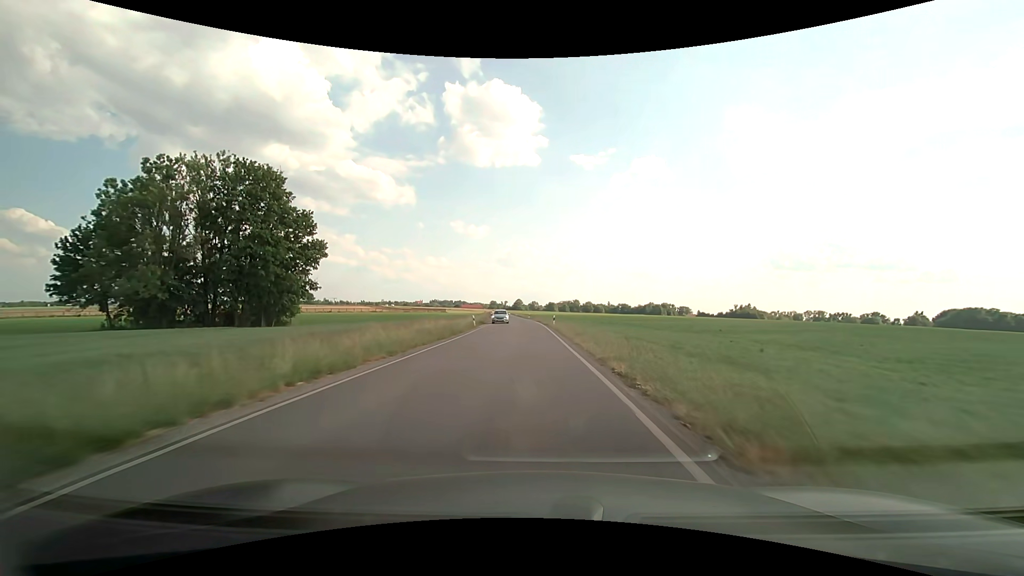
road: secondary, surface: asphalt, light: Day
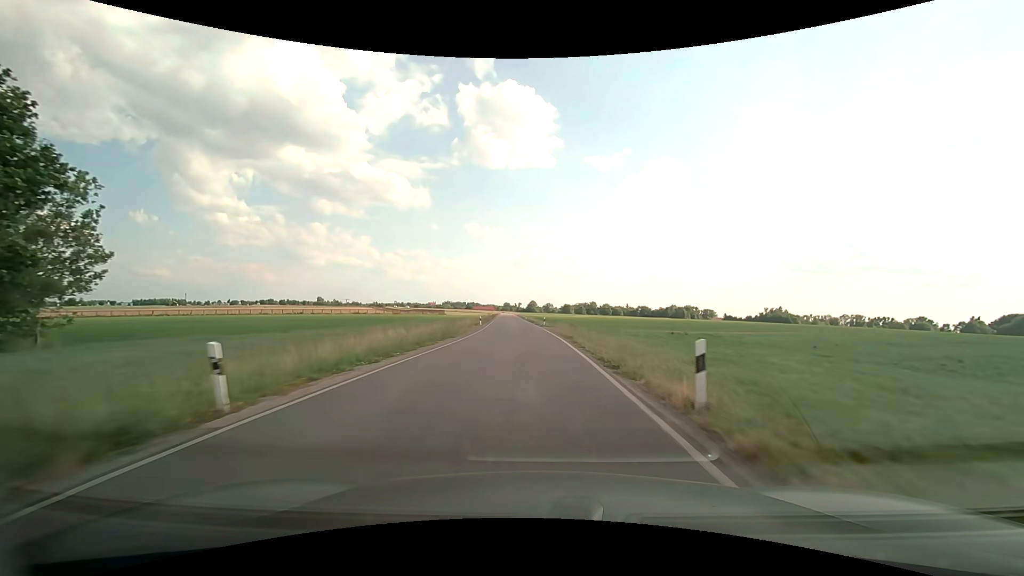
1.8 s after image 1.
(-0.6, +35.8) m; -2°
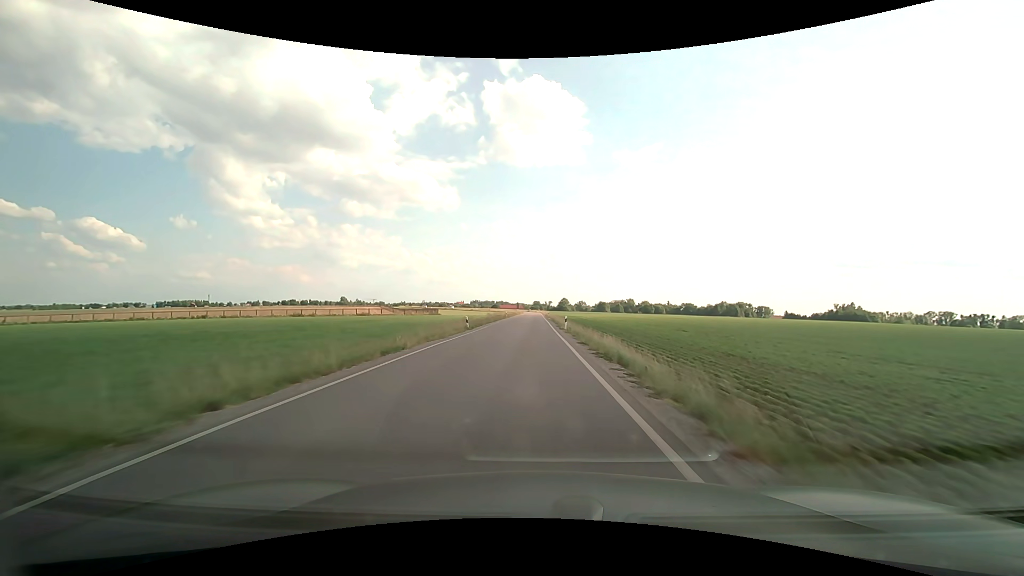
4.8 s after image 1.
(-1.6, +61.5) m; -3°
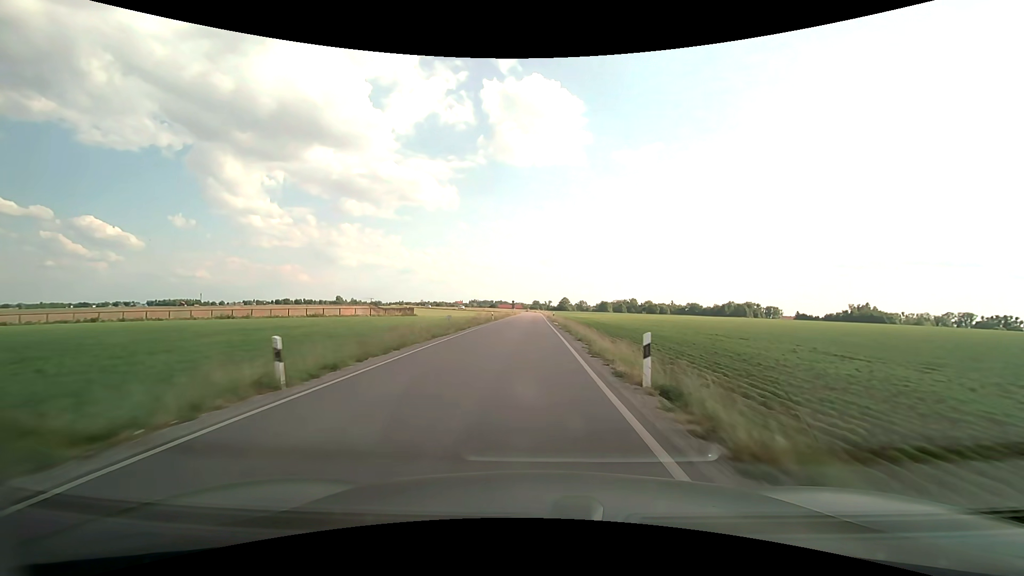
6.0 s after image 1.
(-0.1, +25.0) m; 0°
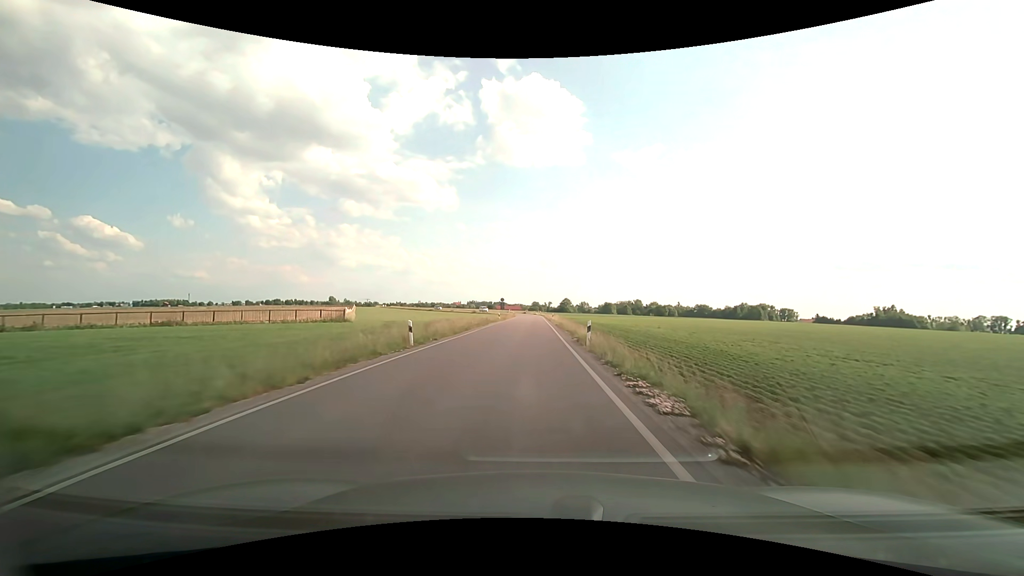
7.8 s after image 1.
(-0.3, +37.0) m; 0°
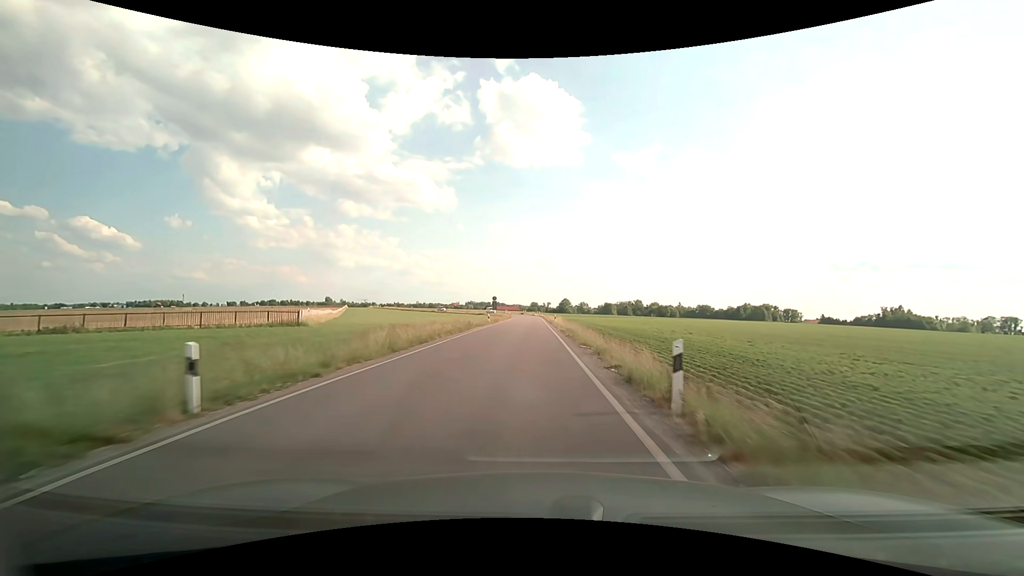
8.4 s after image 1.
(0.0, +12.2) m; 0°
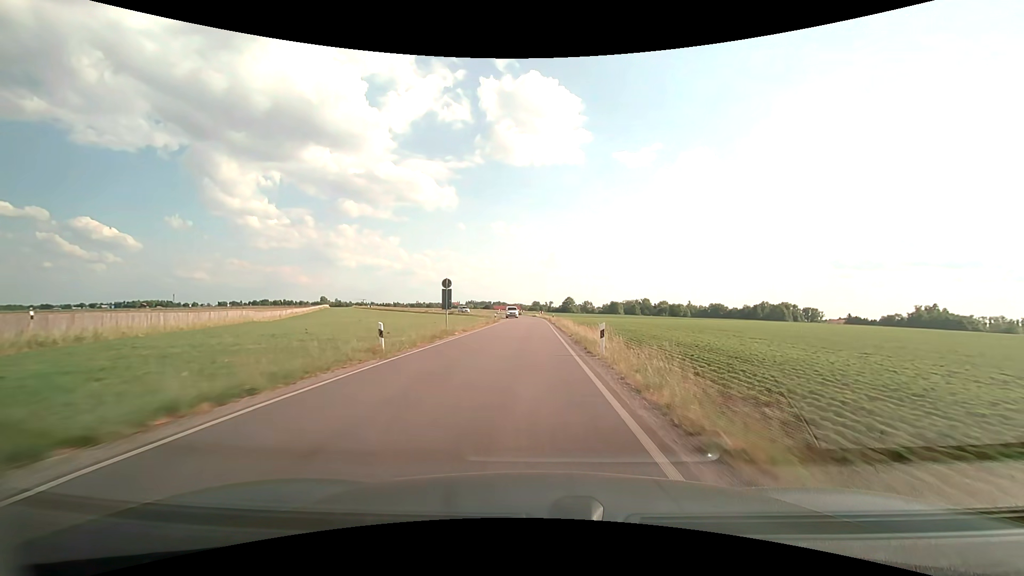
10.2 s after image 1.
(0.0, +35.9) m; 0°
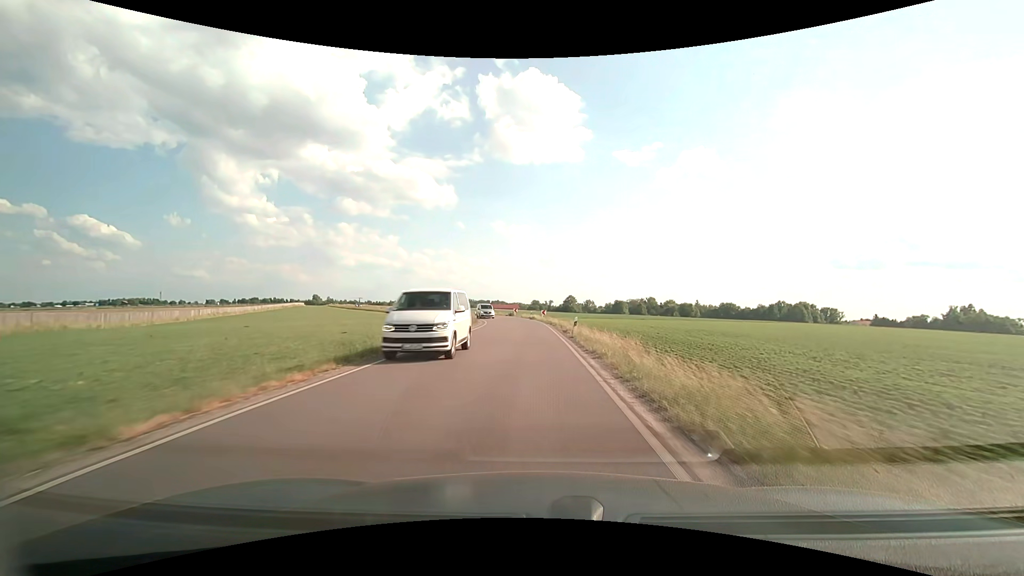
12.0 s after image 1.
(0.0, +34.6) m; 0°
(0, +10) (0, +20) (0, +30) (0, +40) (-1, +50) (-2, +60) (-4, +70) (-7, +79) (-10, +89) (-14, +98) m
